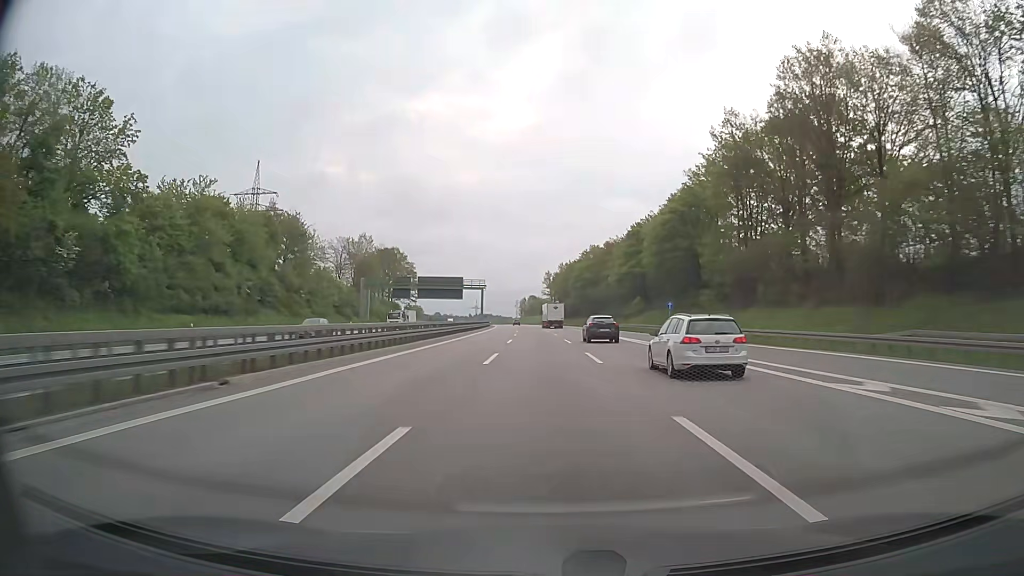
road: motorway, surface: asphalt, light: Day
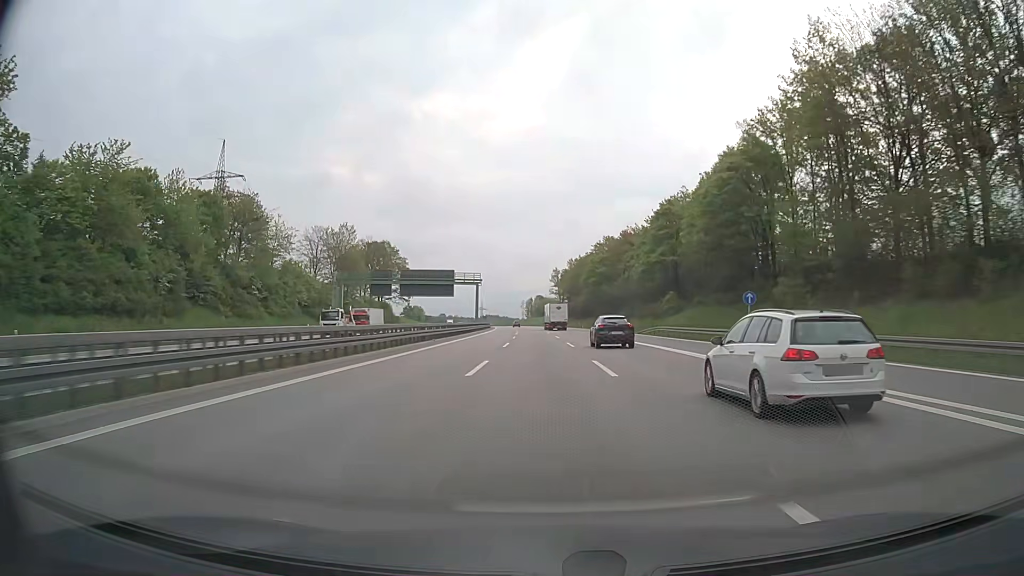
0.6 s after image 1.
(-0.1, +22.0) m; 0°
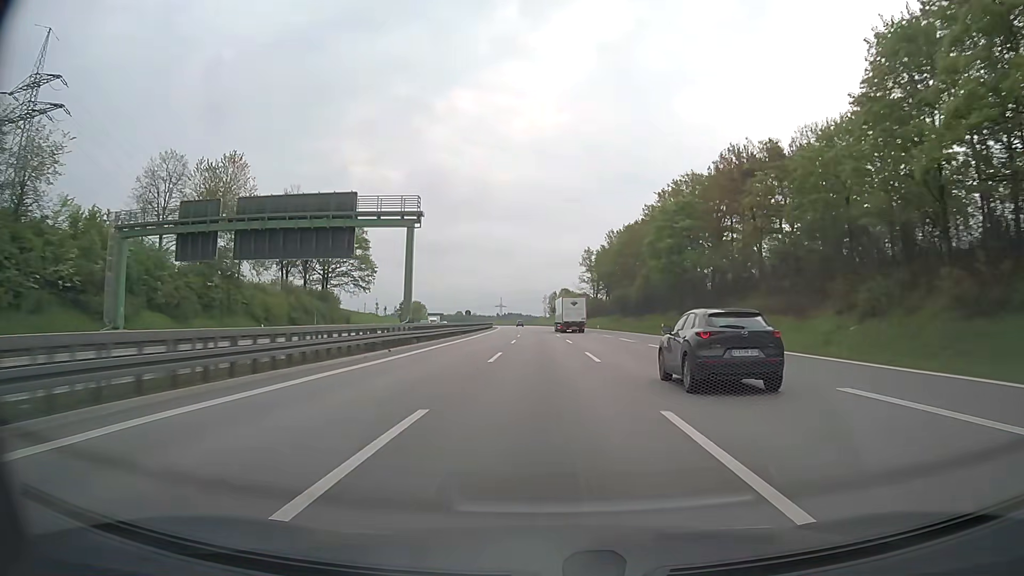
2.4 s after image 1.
(-1.2, +66.5) m; -2°
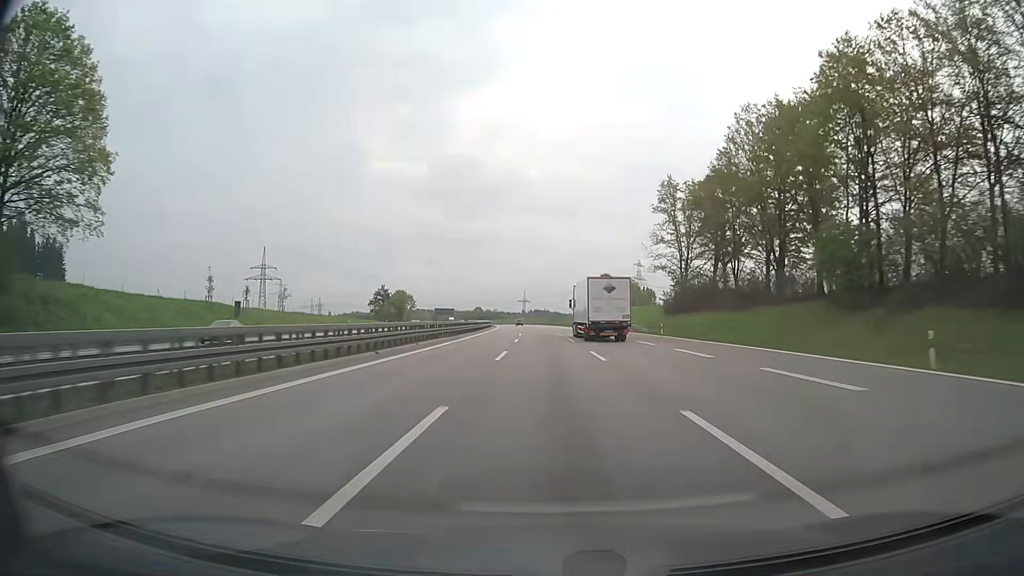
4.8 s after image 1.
(-2.1, +89.9) m; -2°
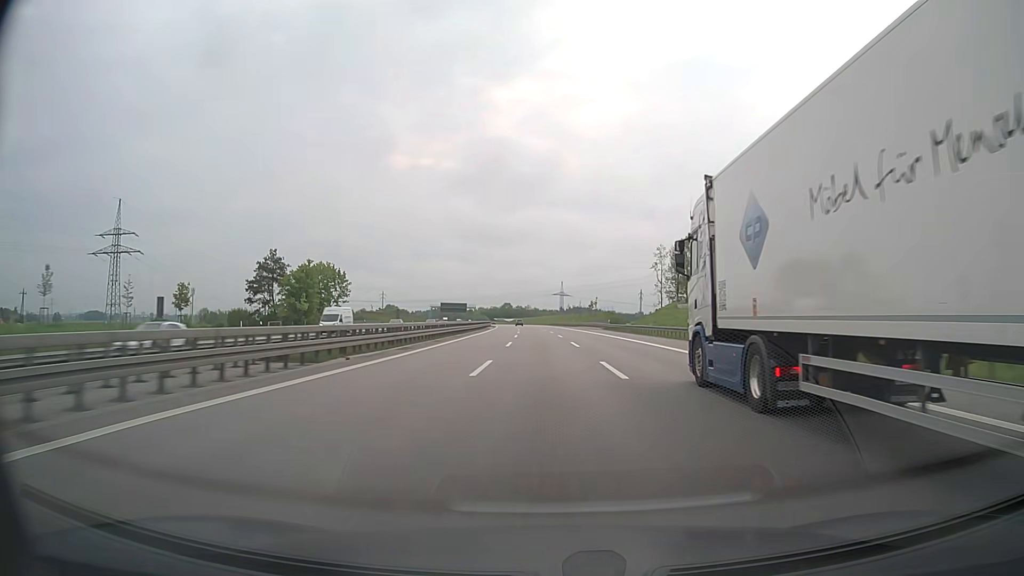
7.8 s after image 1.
(-3.3, +114.3) m; -3°
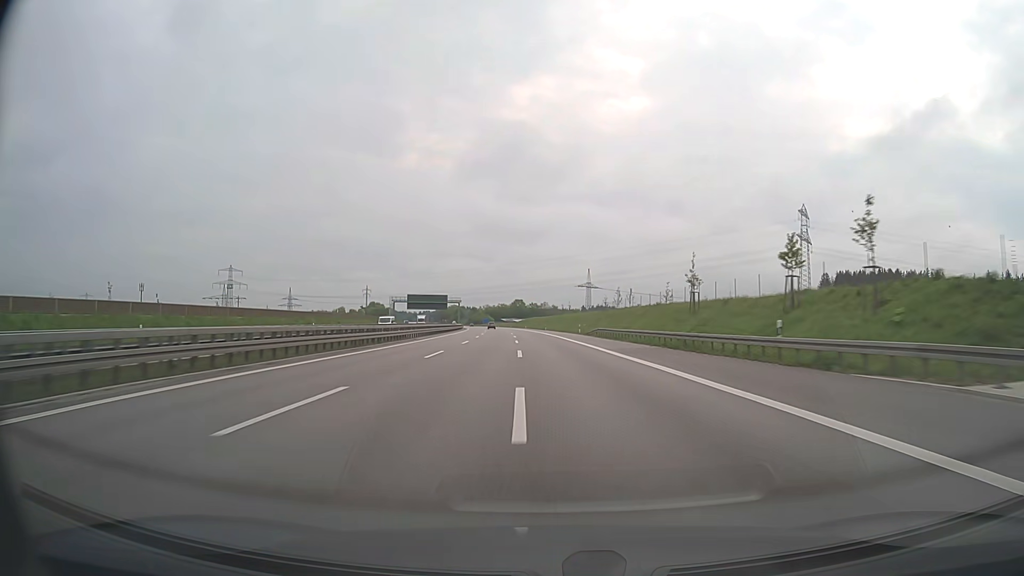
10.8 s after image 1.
(-1.3, +117.1) m; -1°
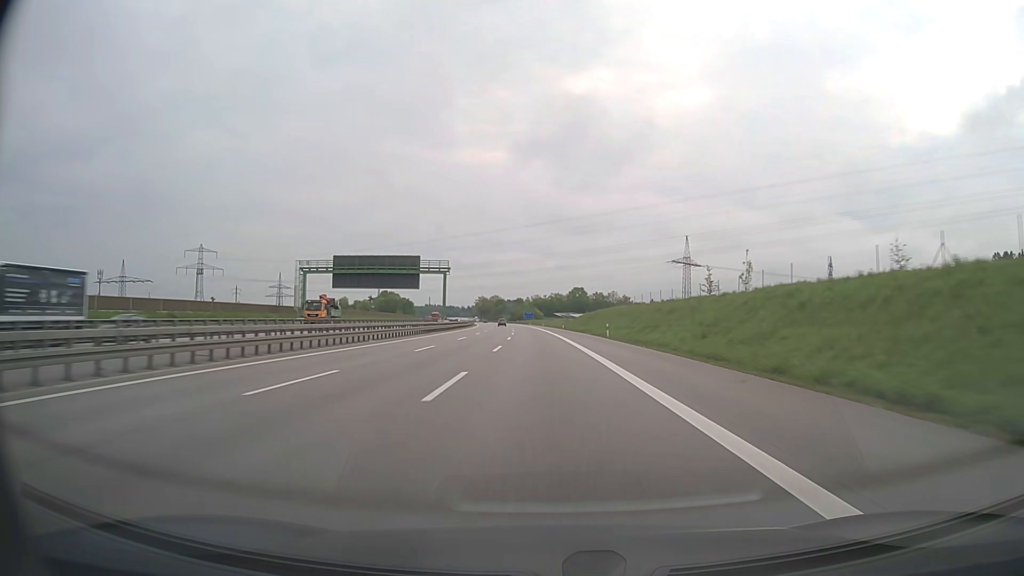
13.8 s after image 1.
(-6.0, +122.4) m; -5°
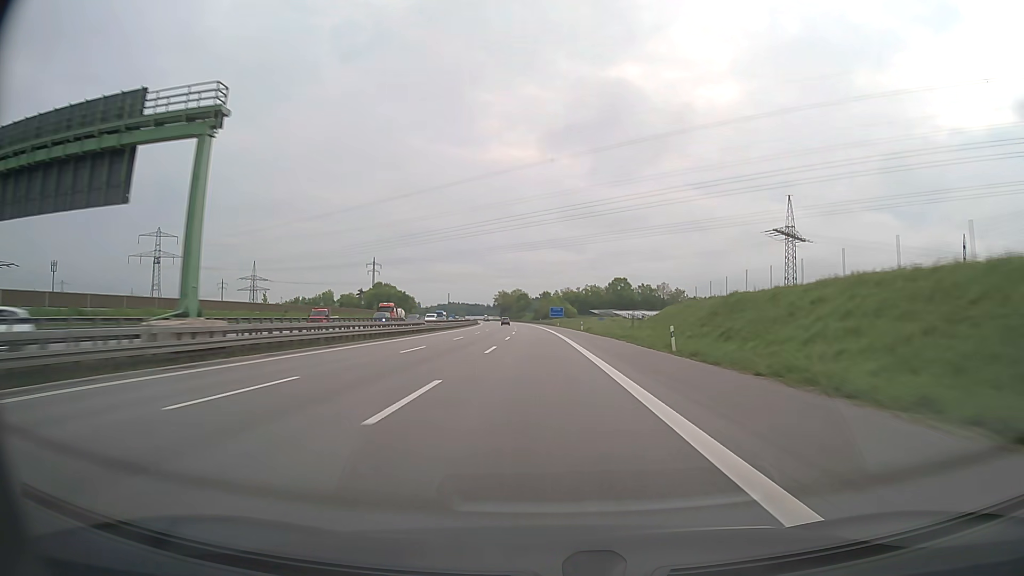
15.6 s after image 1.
(-1.6, +74.7) m; -2°
(0, +10) (0, +20) (0, +30) (-1, +40) (-1, +50) (-1, +60) (-2, +70) (-2, +80) (-2, +90) (-3, +100) m
